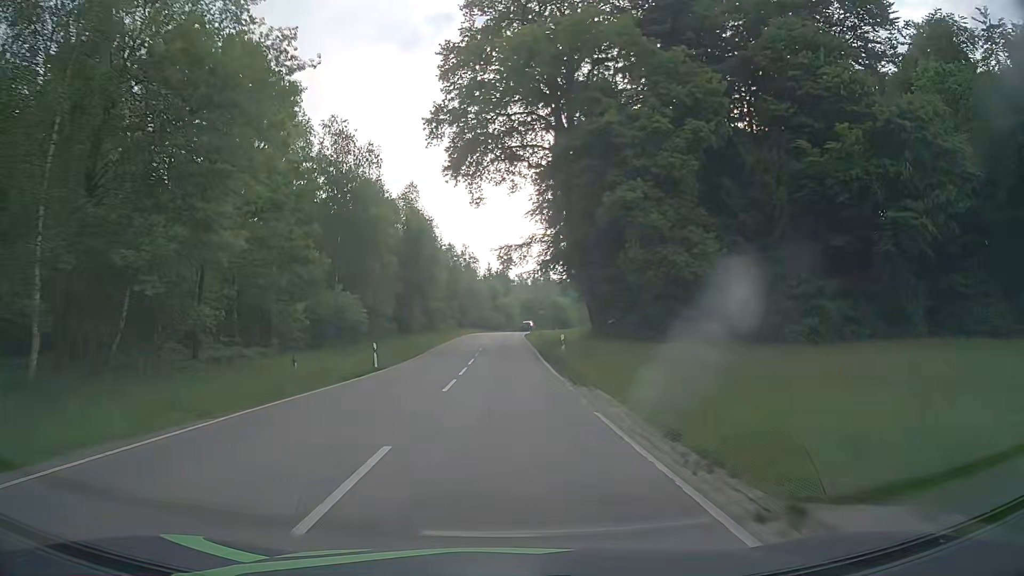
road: tertiary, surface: asphalt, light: Day
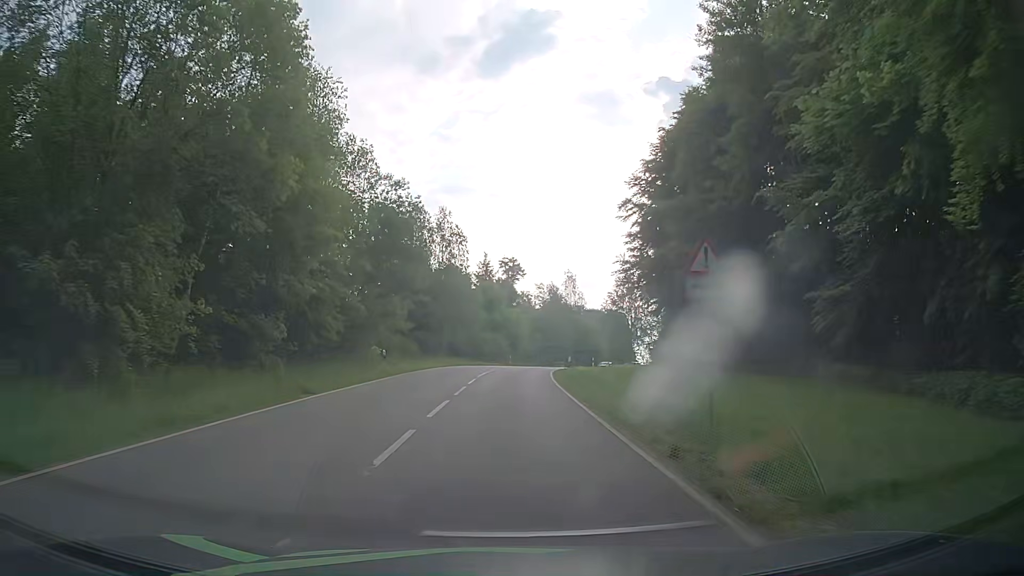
(-0.4, +46.1) m; 0°
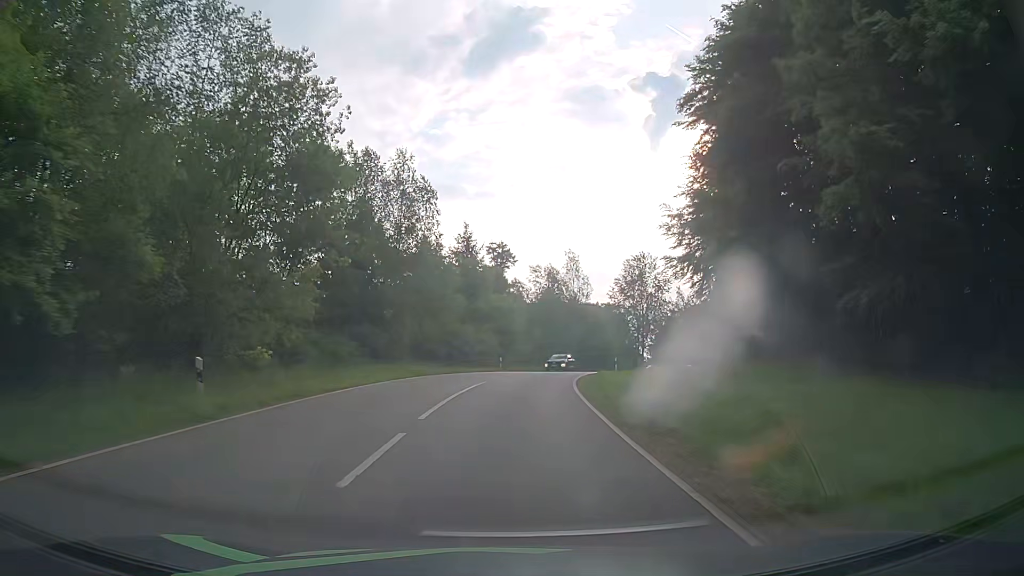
(0.0, +18.5) m; 0°
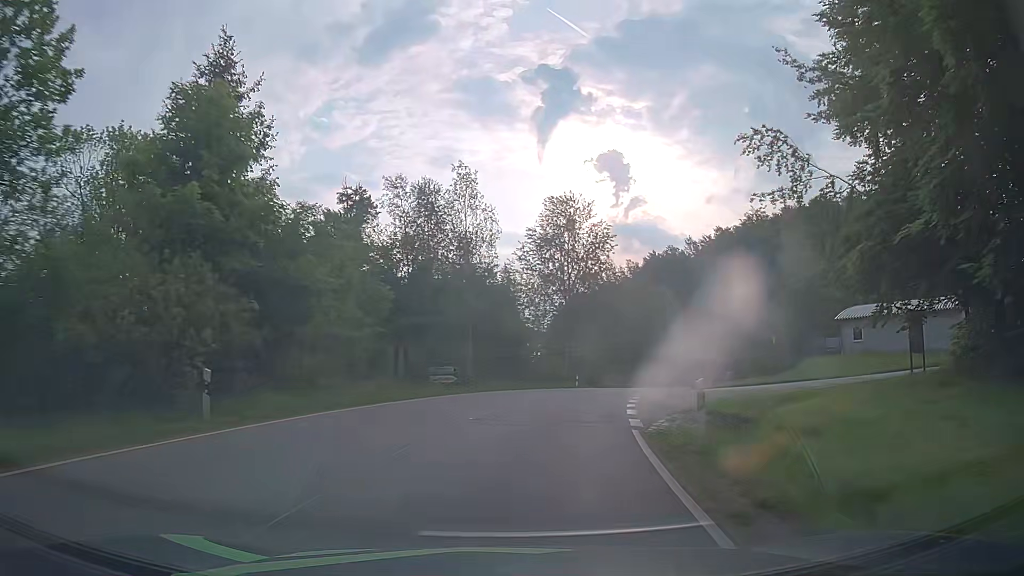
(+2.7, +37.2) m; +9°
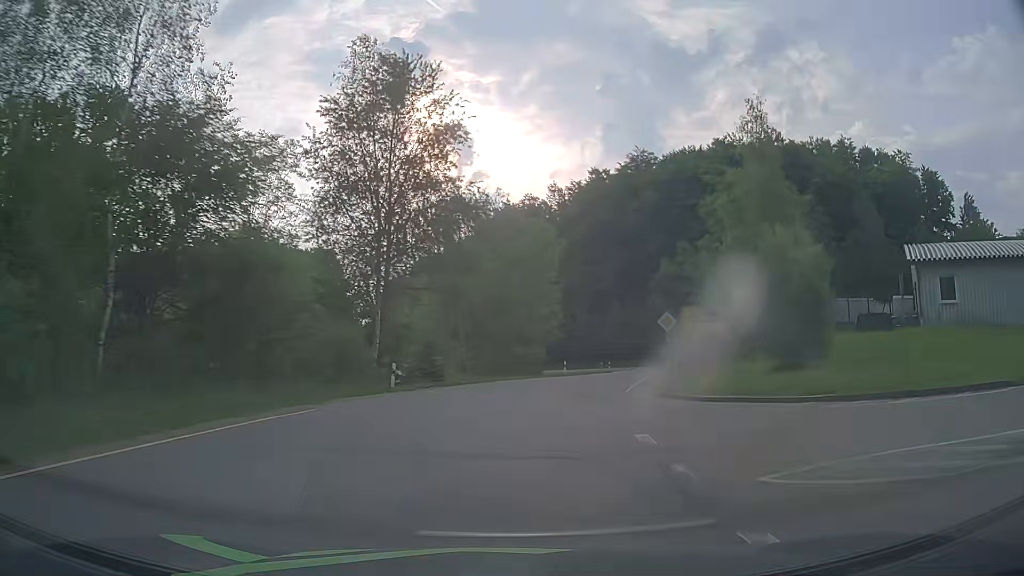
(+3.8, +28.1) m; +14°
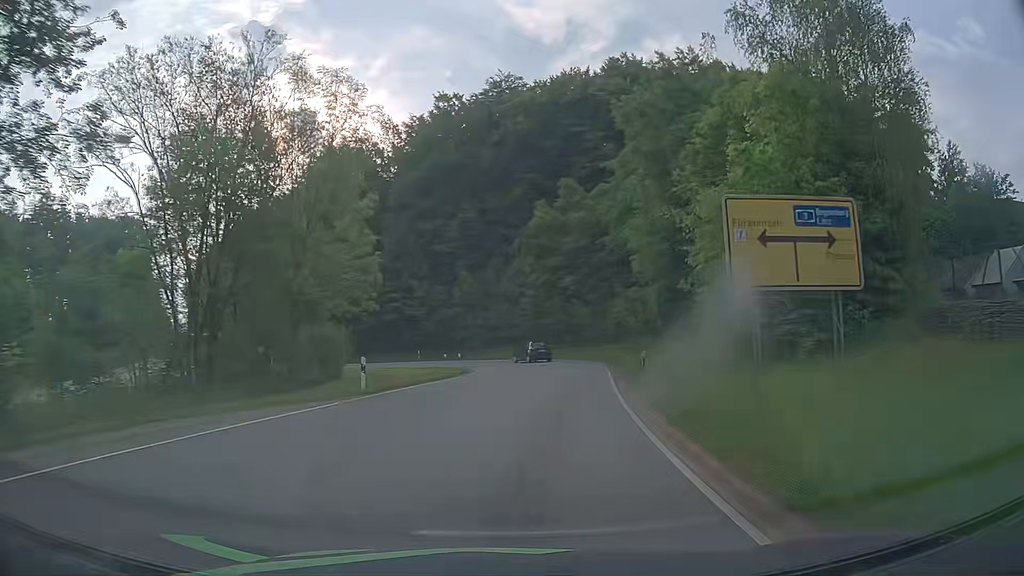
(+3.4, +27.8) m; +14°
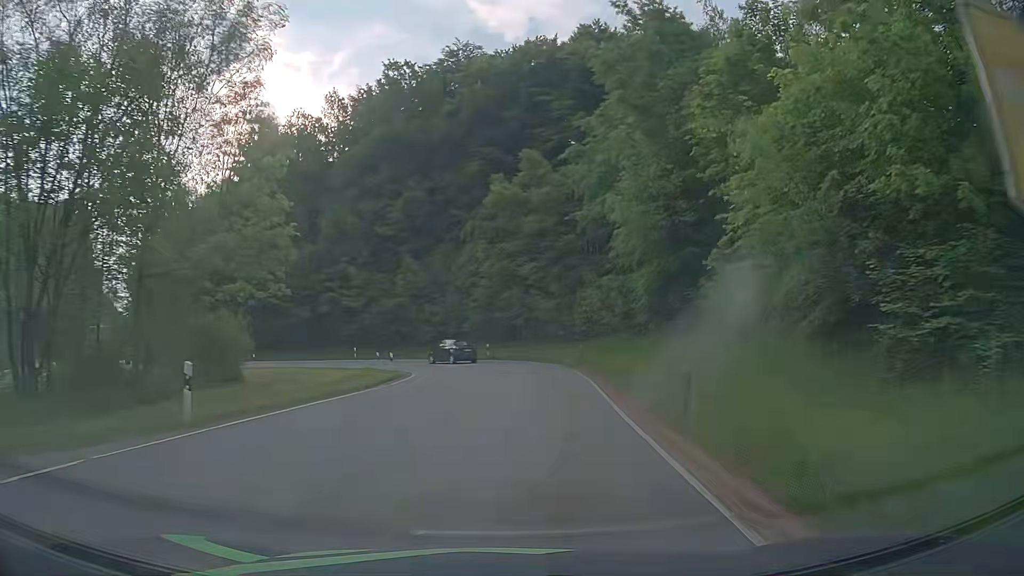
(+0.3, +8.6) m; +4°
